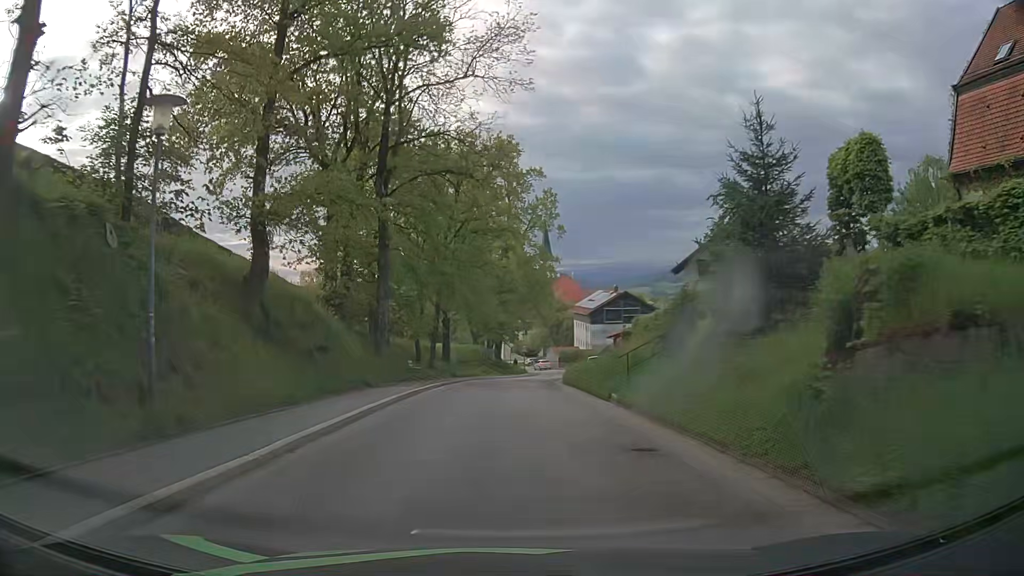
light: Day
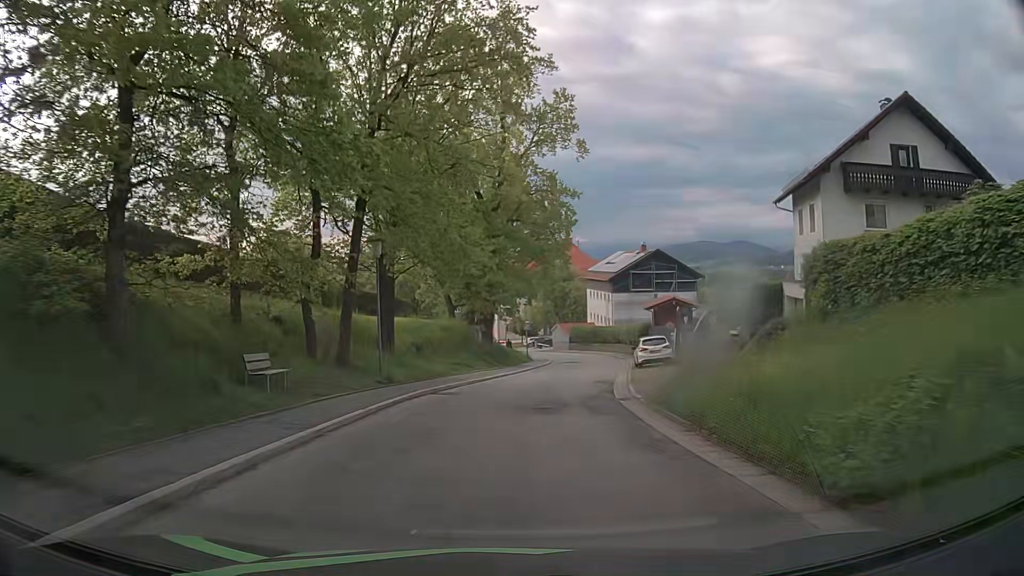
(0.0, +23.8) m; +1°
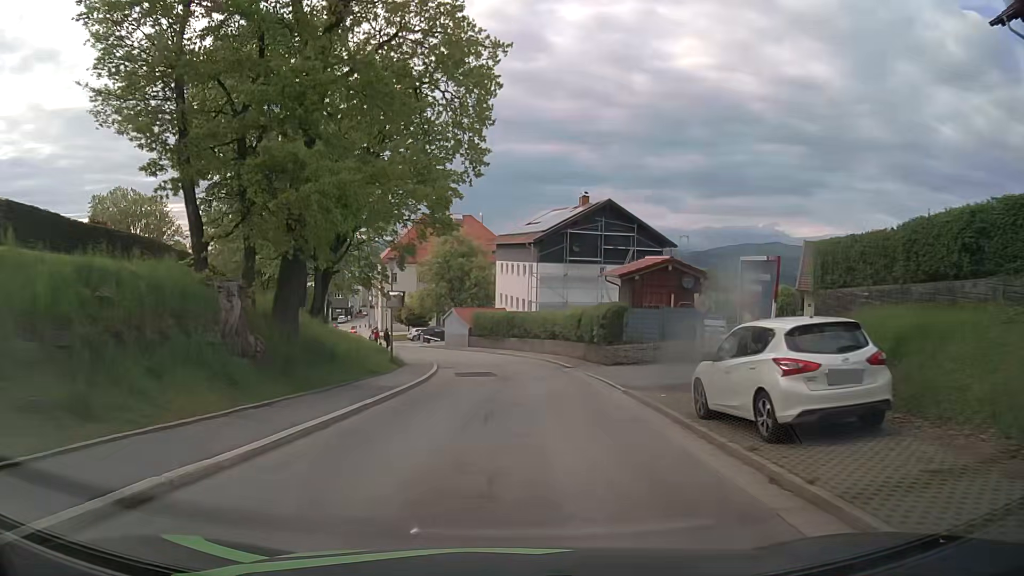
(+1.7, +25.2) m; +8°
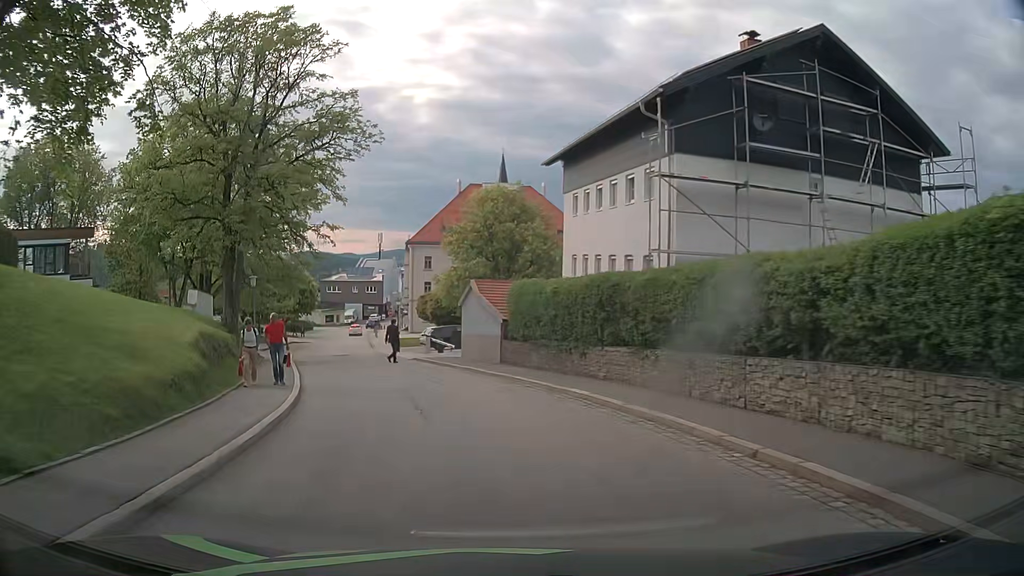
(-0.3, +29.4) m; -5°
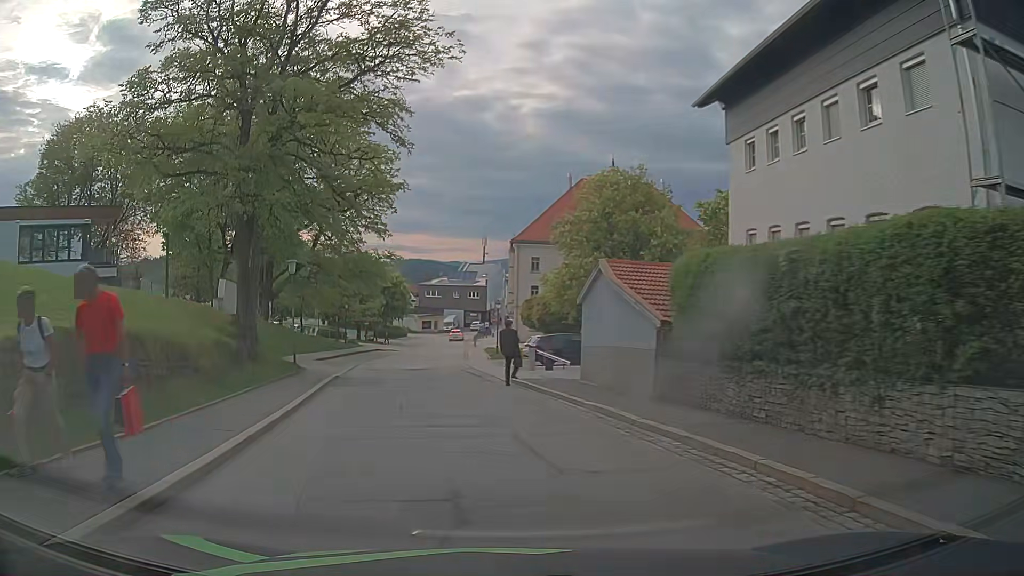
(-0.8, +10.1) m; -9°
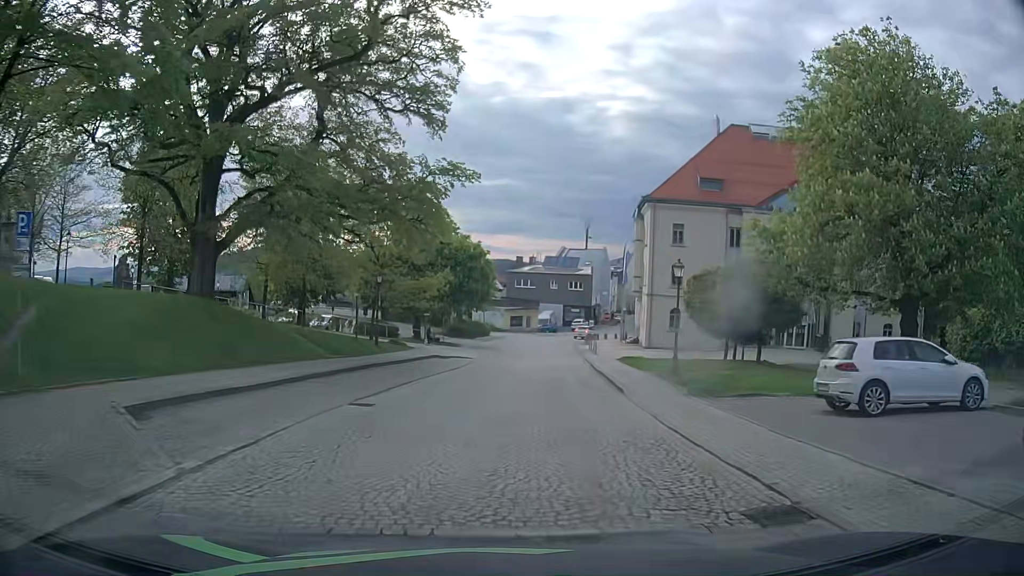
(-3.3, +26.7) m; -7°
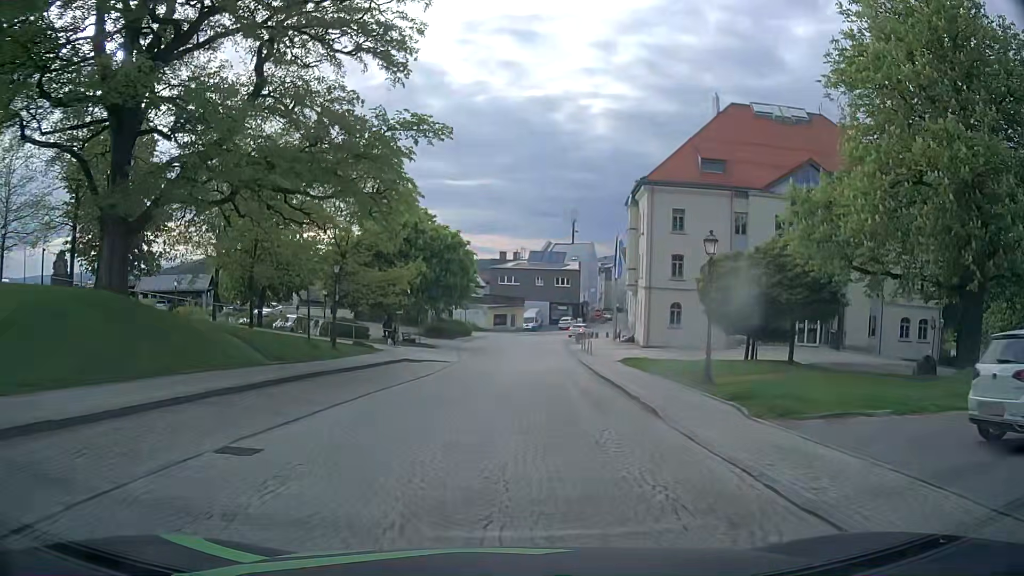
(0.0, +5.6) m; +1°
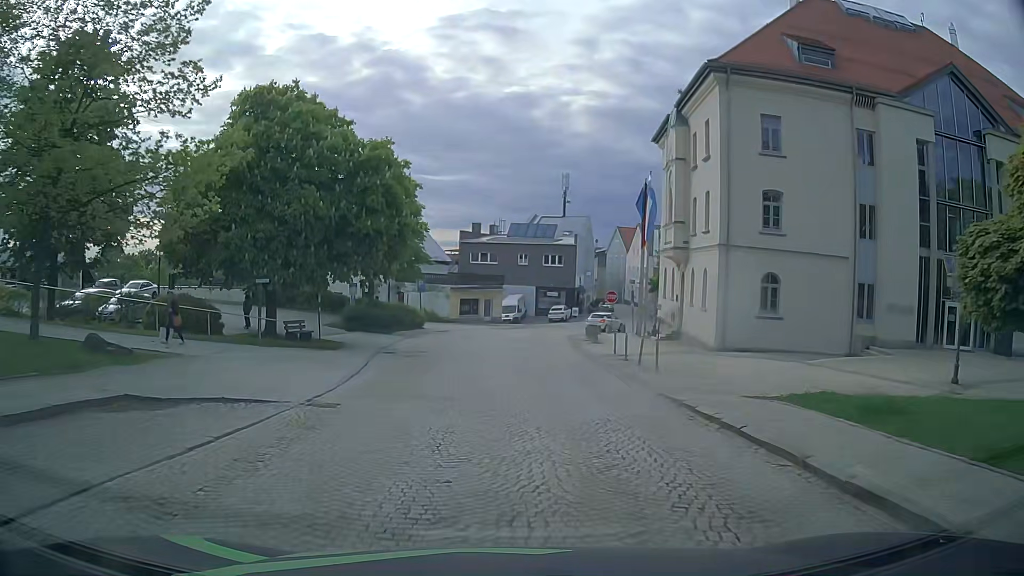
(+0.5, +22.8) m; +3°
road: residential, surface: sett
